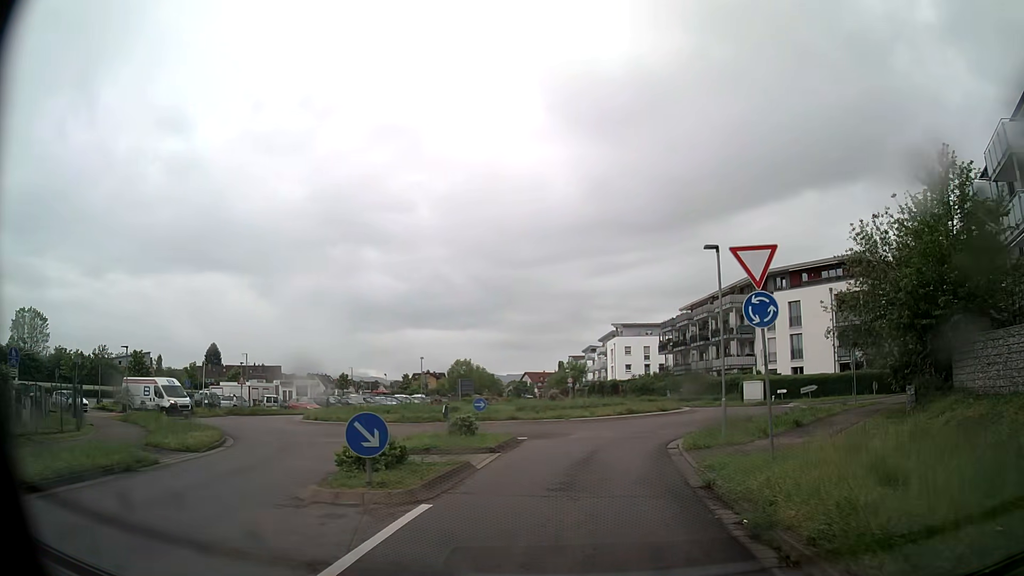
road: secondary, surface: asphalt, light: Day
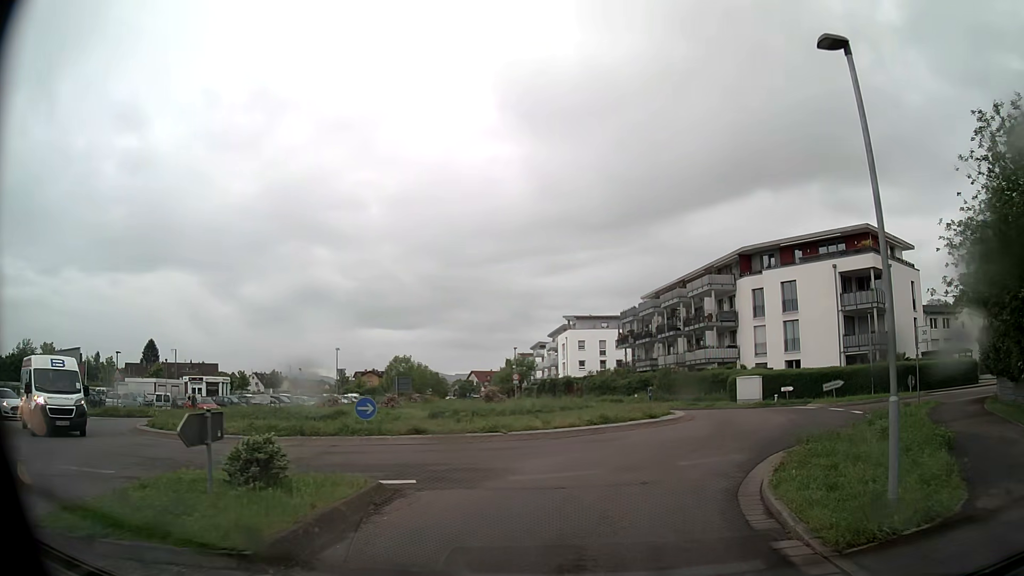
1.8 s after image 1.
(+0.4, +10.8) m; +5°
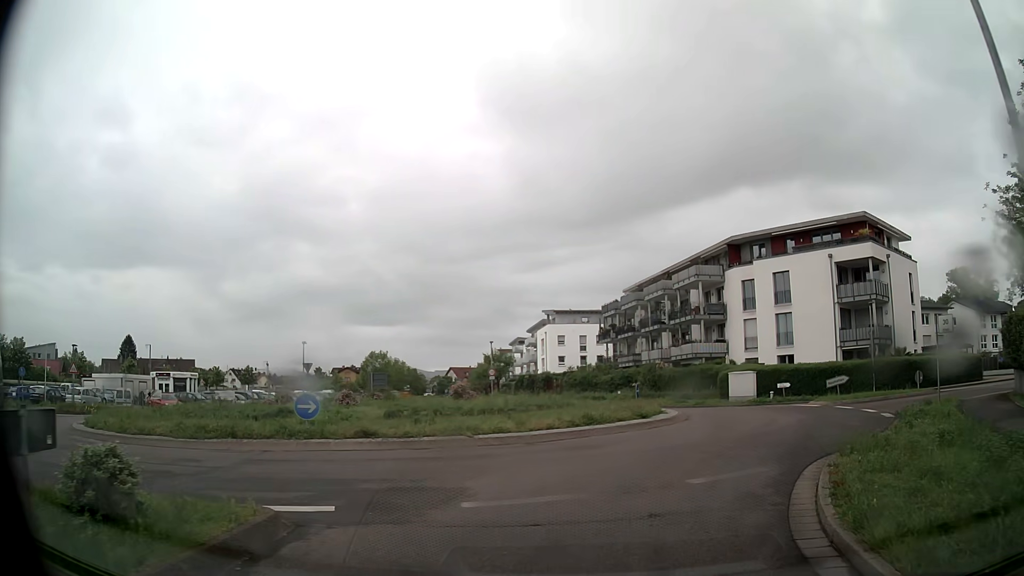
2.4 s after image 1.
(+0.1, +2.8) m; +1°
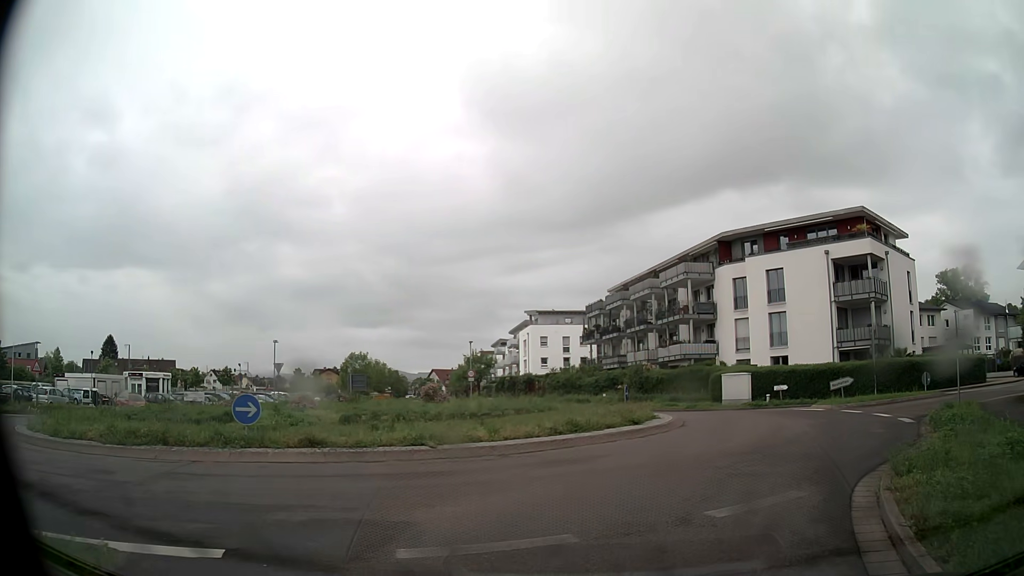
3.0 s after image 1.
(0.0, +2.2) m; +2°
